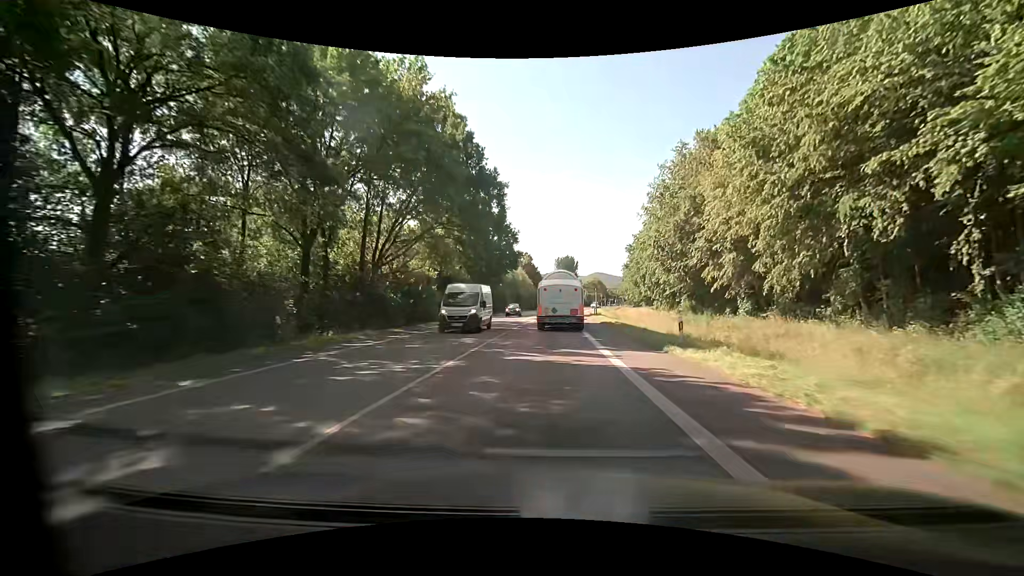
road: primary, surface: asphalt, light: Day
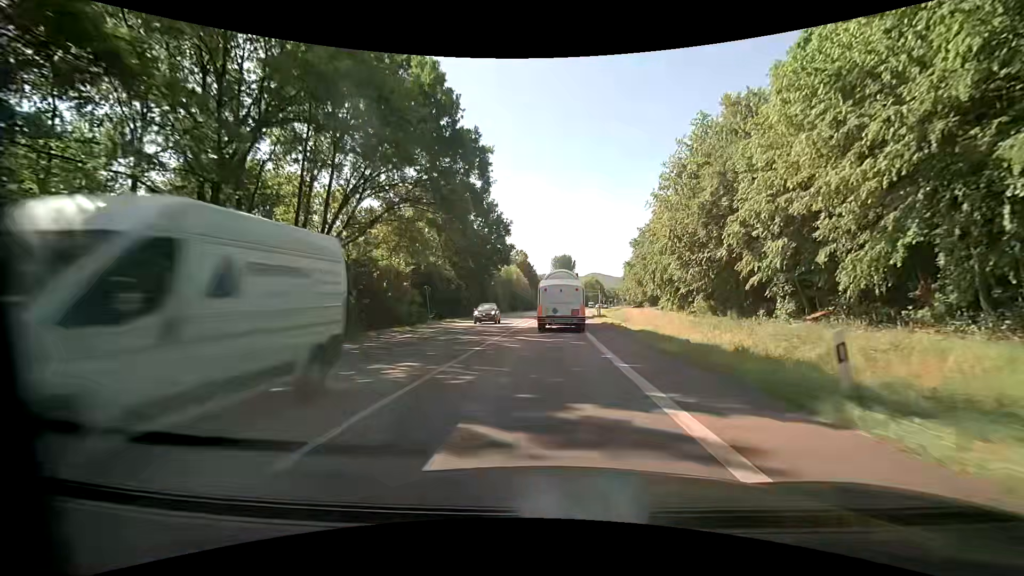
(0.0, +8.5) m; 0°
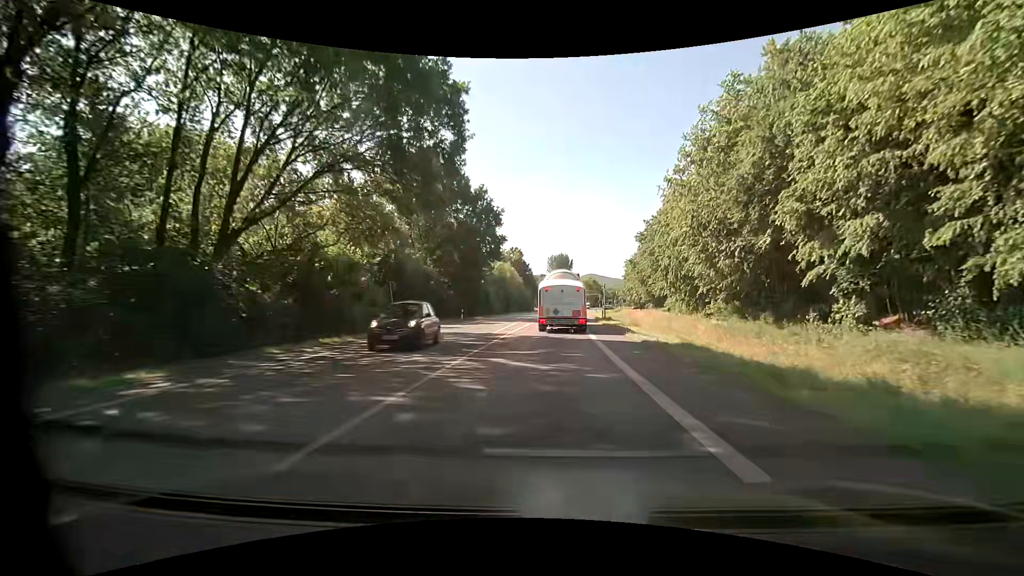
(0.0, +8.3) m; 0°
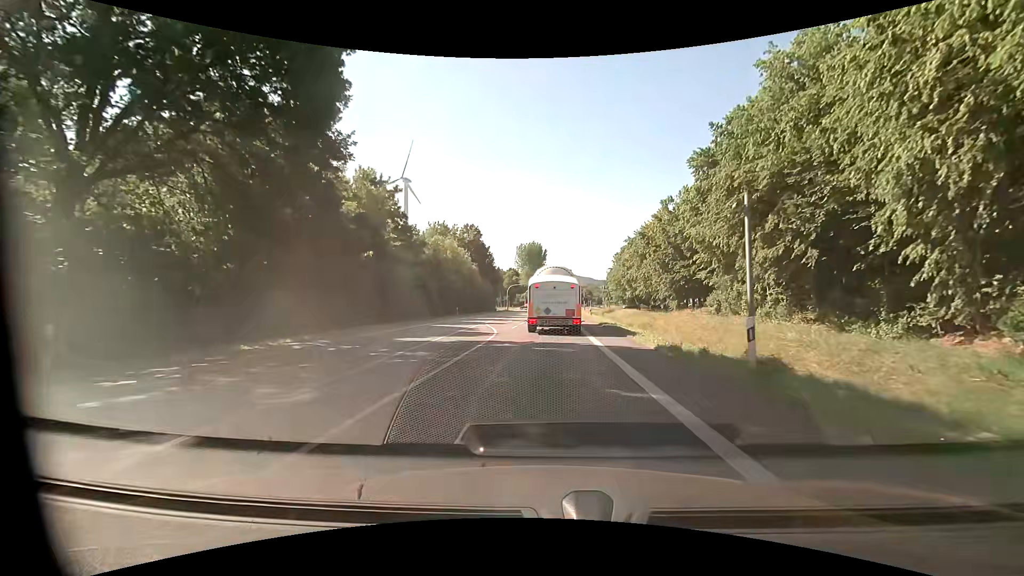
(+0.9, +39.1) m; +3°
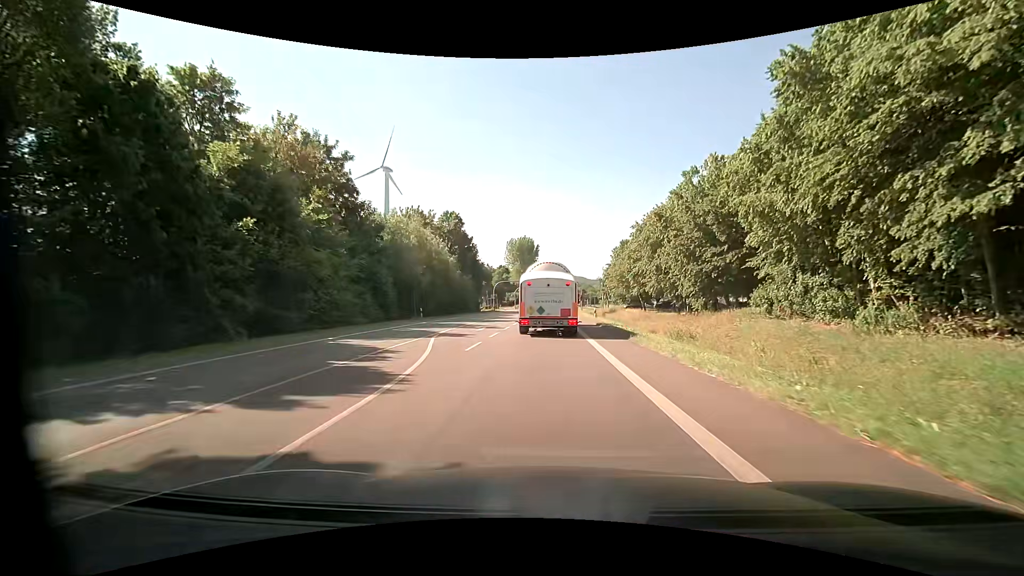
(+0.2, +13.9) m; +1°
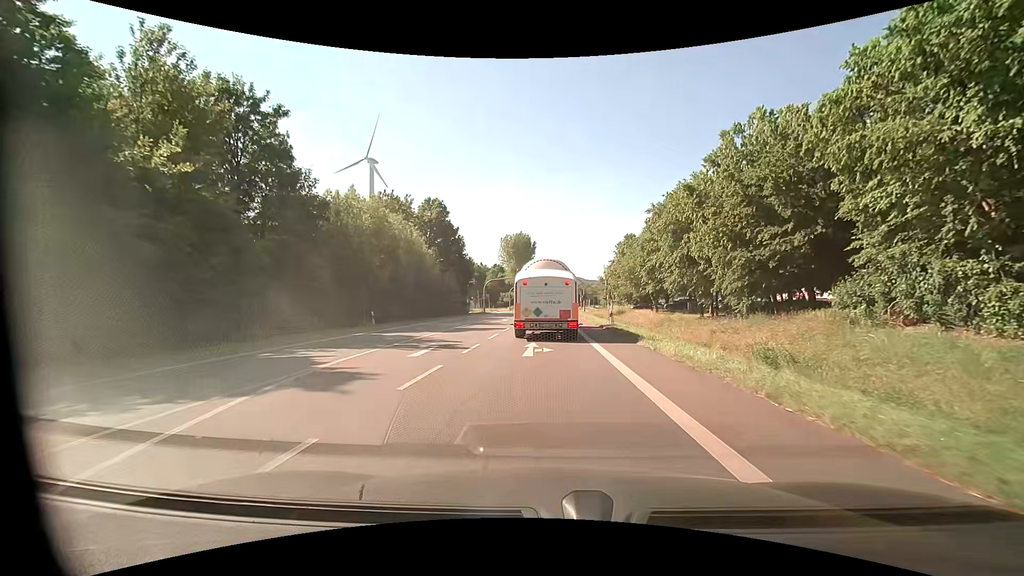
(+0.1, +12.2) m; +1°
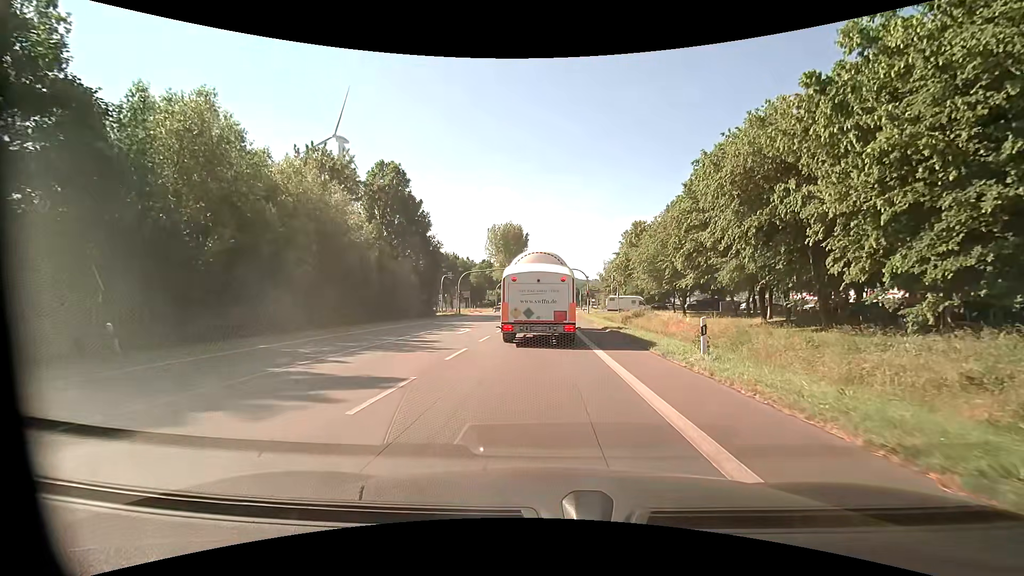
(+0.1, +19.7) m; 0°
